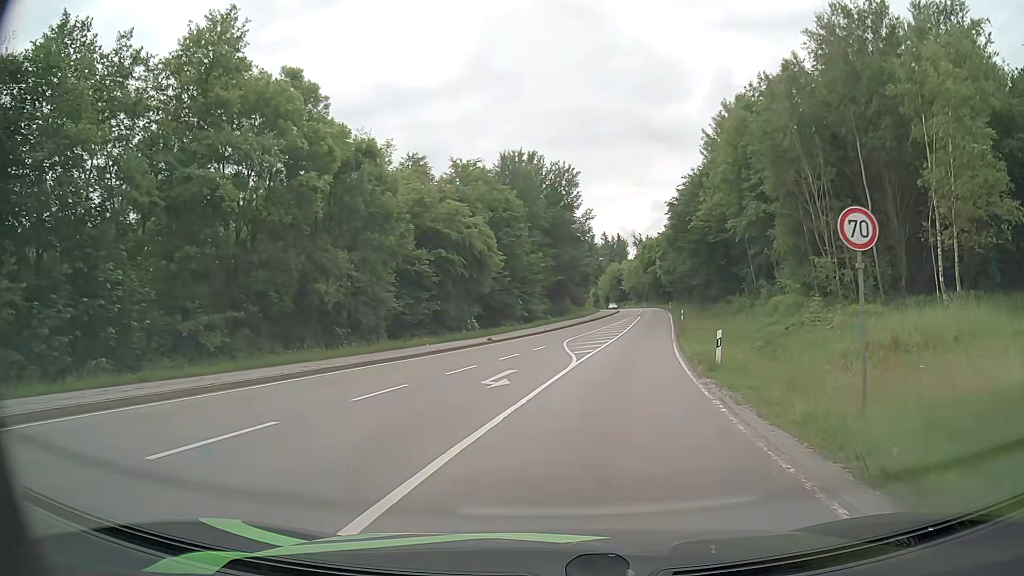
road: secondary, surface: asphalt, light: Day
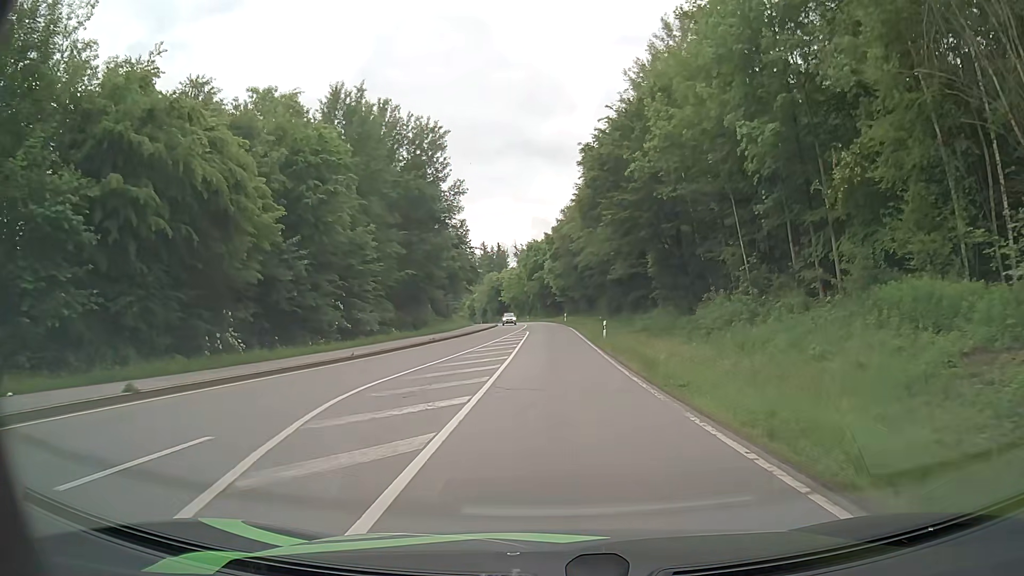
(+2.4, +25.0) m; +10°
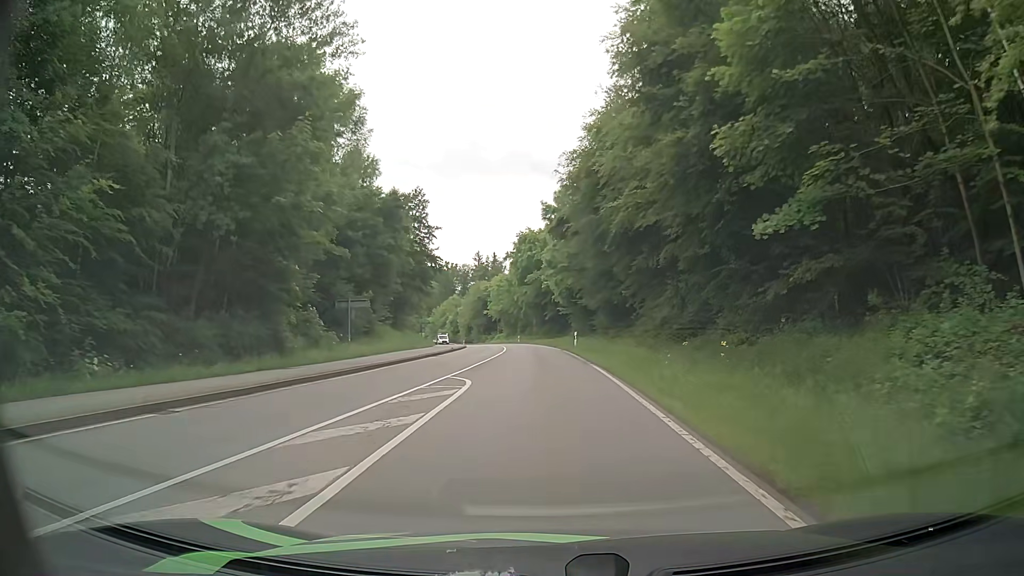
(+0.4, +35.9) m; 0°
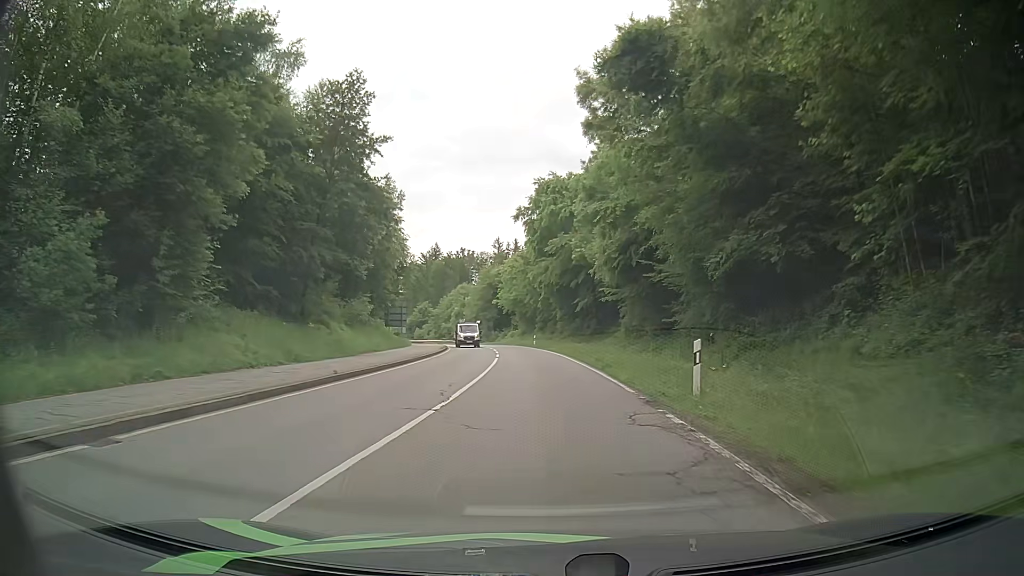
(-0.3, +30.4) m; -2°
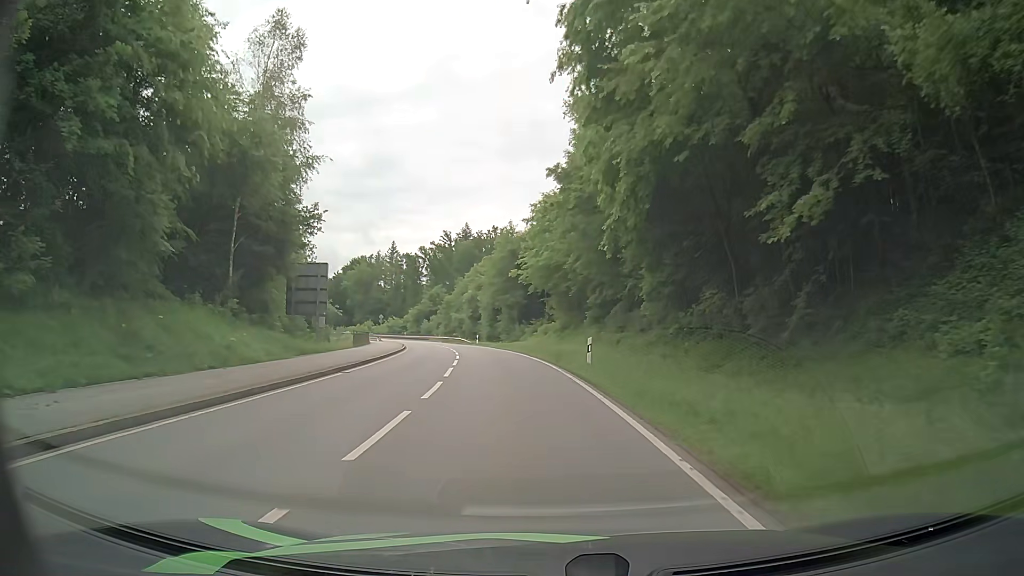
(-1.0, +40.0) m; -4°
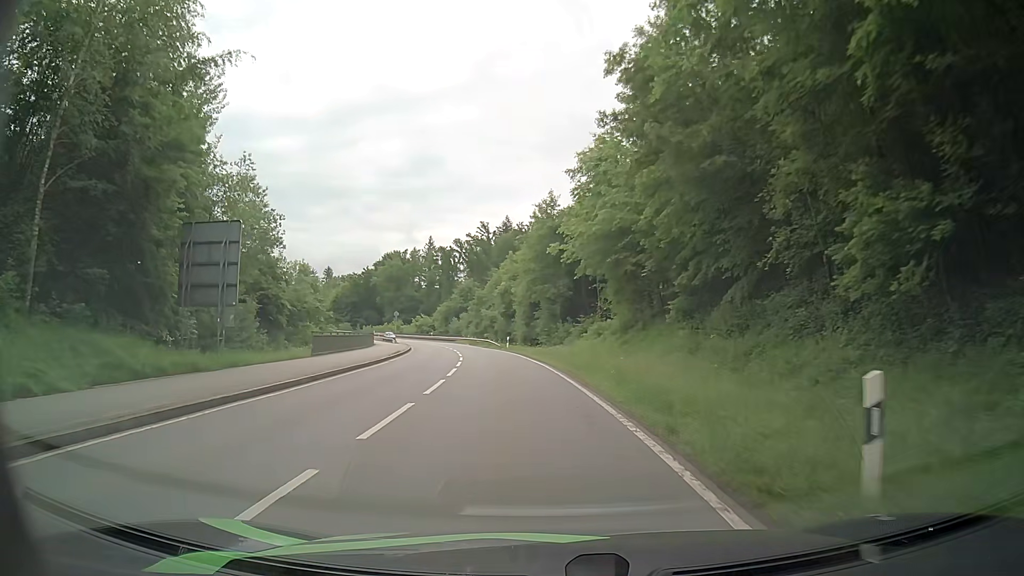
(-0.6, +16.7) m; -4°
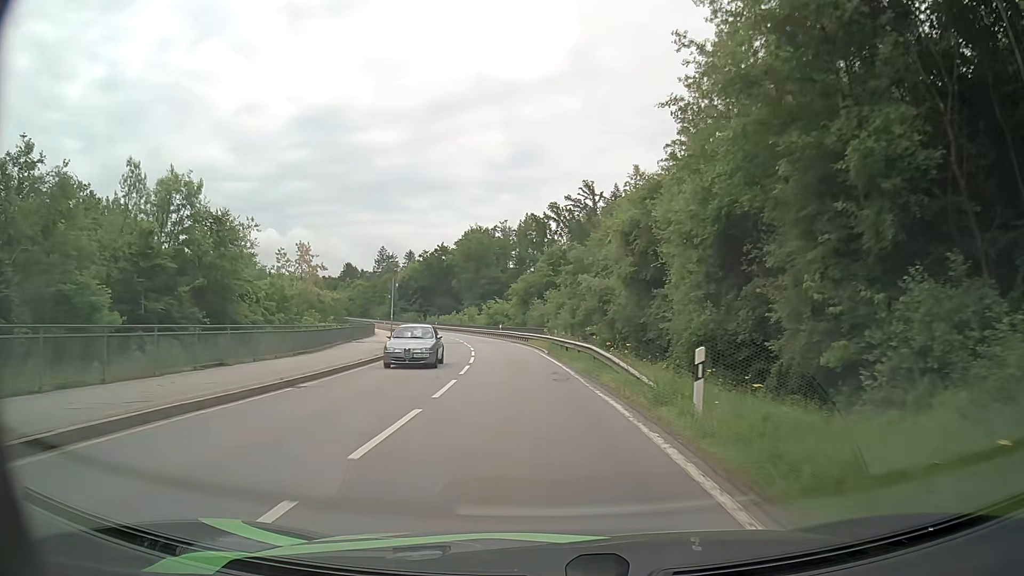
(-3.6, +43.8) m; -9°
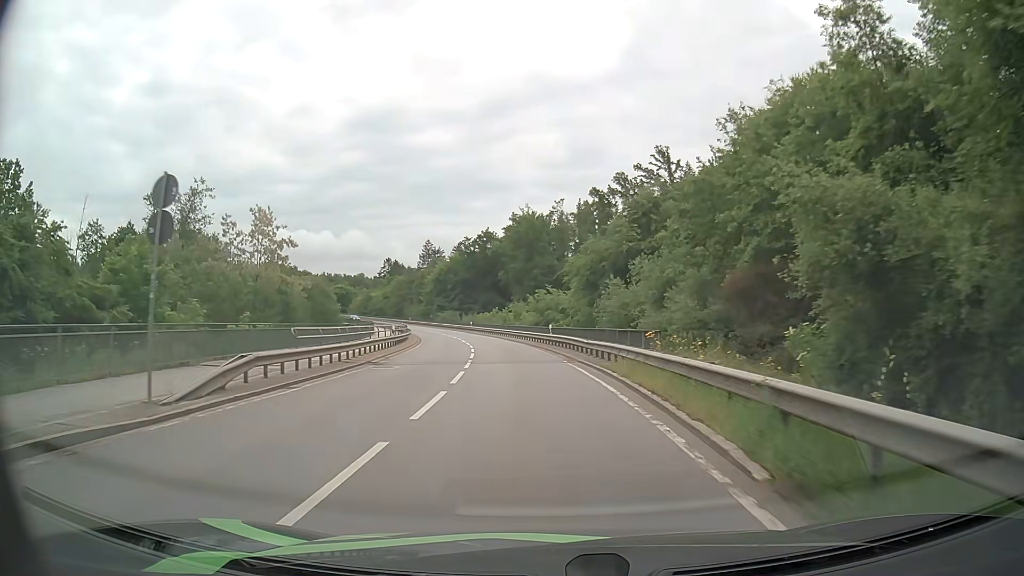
(-1.4, +27.5) m; -5°
(0, +10) (-1, +20) (-1, +30) (-2, +40) (-4, +50) (-5, +60) (-7, +69) (-10, +79) (-12, +89) (-15, +98) m
